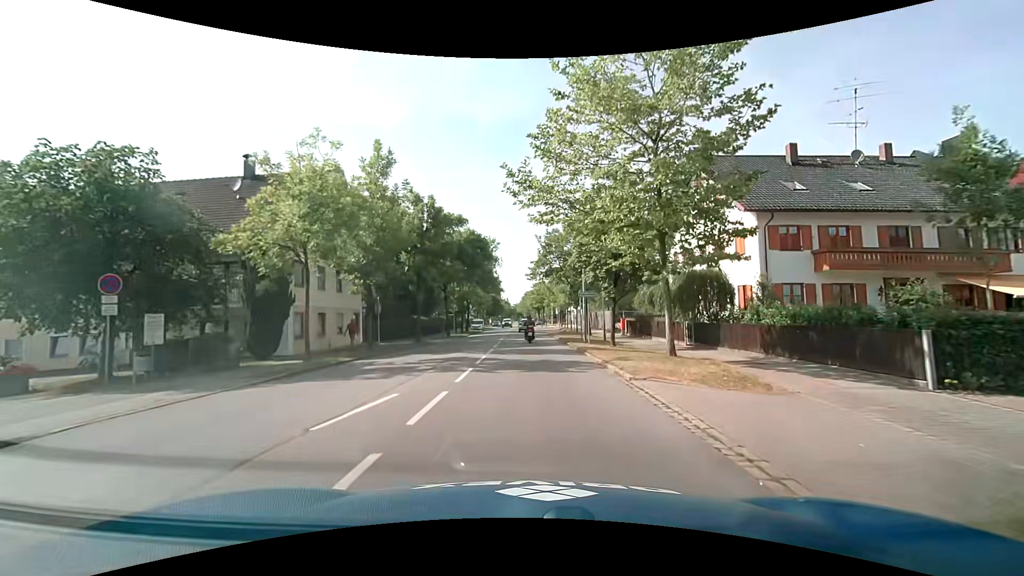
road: secondary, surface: asphalt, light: Day
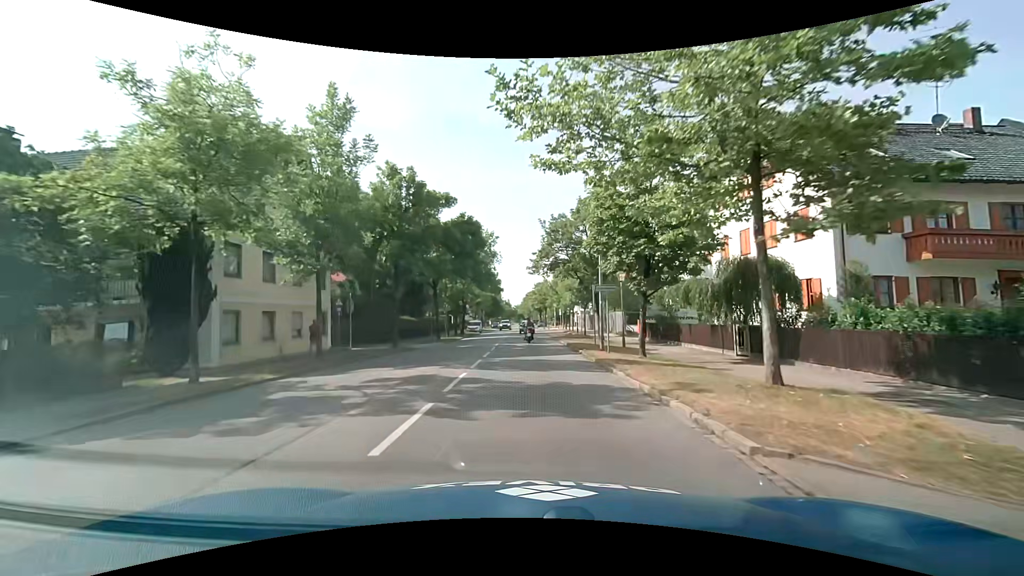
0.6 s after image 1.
(0.0, +6.1) m; 0°
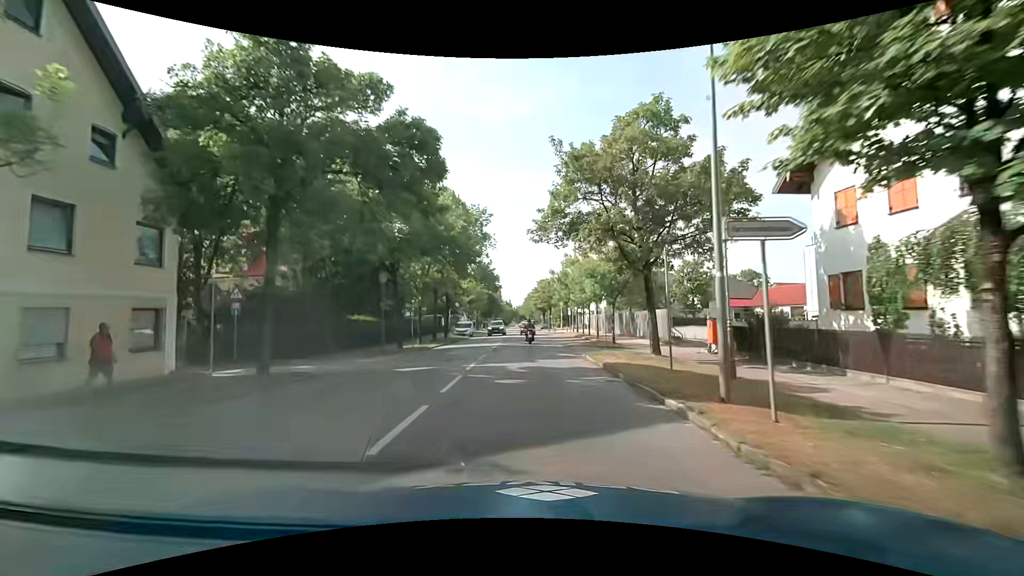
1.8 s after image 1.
(-0.2, +13.8) m; -1°
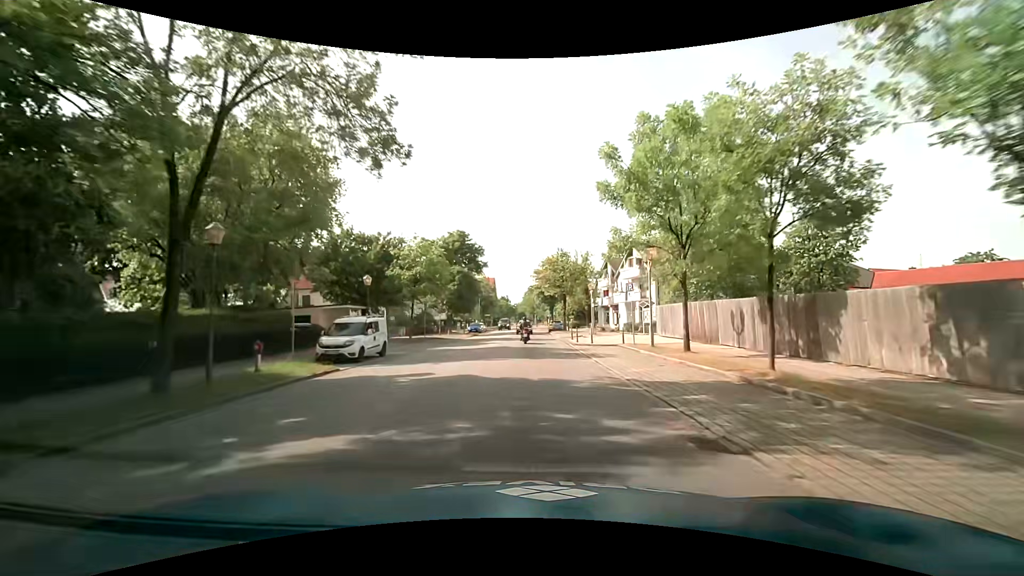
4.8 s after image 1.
(-0.1, +37.5) m; 0°
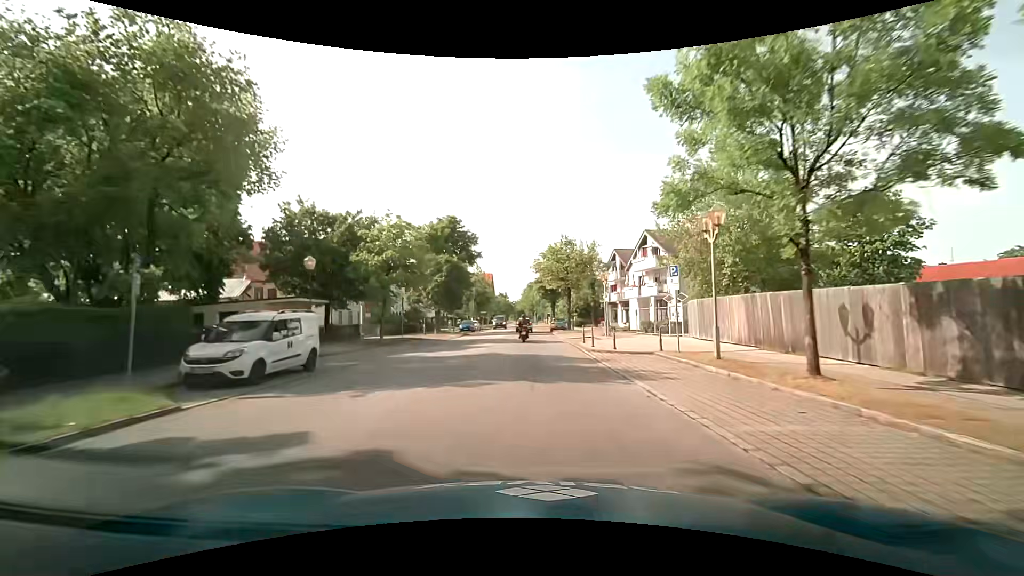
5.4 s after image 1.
(0.0, +7.6) m; 0°
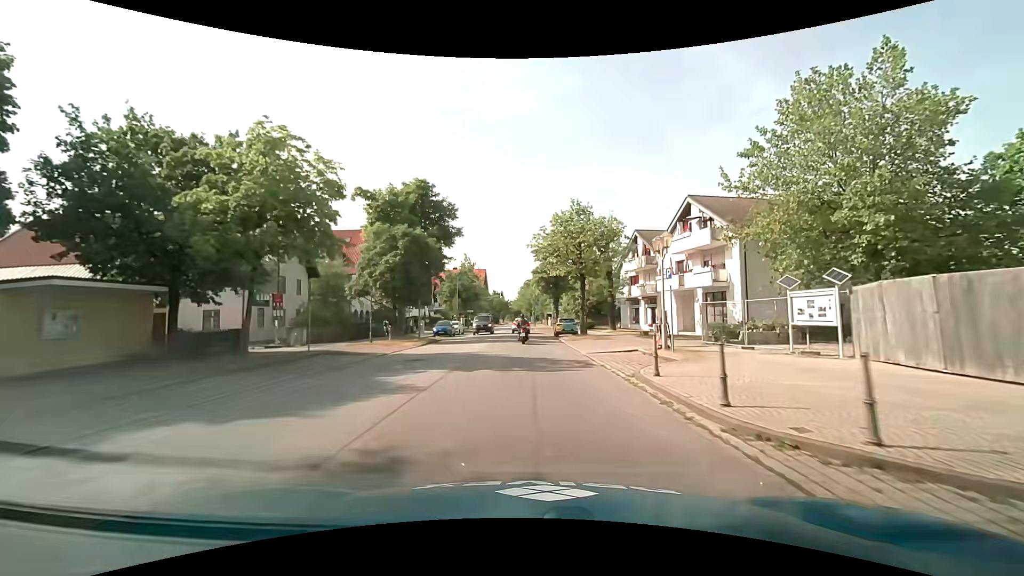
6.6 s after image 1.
(0.0, +15.3) m; 0°
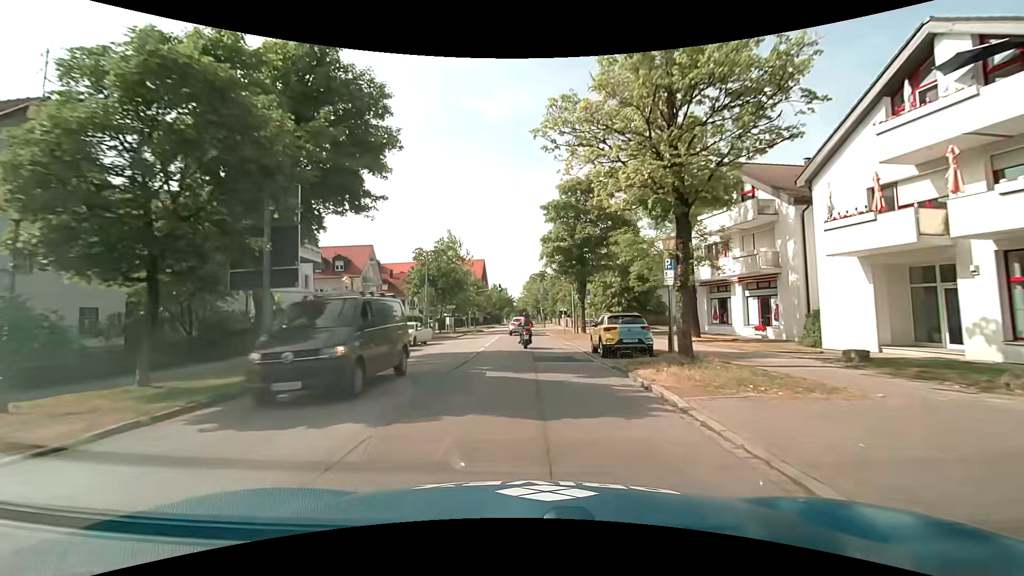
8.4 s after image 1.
(-0.1, +22.6) m; -1°
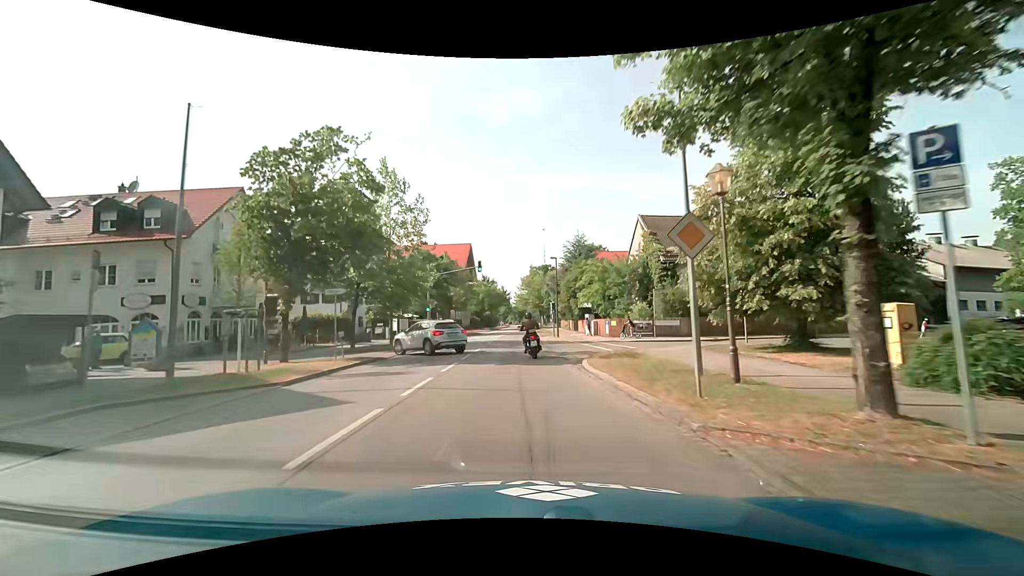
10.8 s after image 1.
(-0.2, +29.6) m; 0°
(0, +10) (0, +20) (-1, +30) (-1, +40) (-1, +50) (-1, +60) (-1, +70) (-1, +80) (-1, +90) (-1, +100) m
